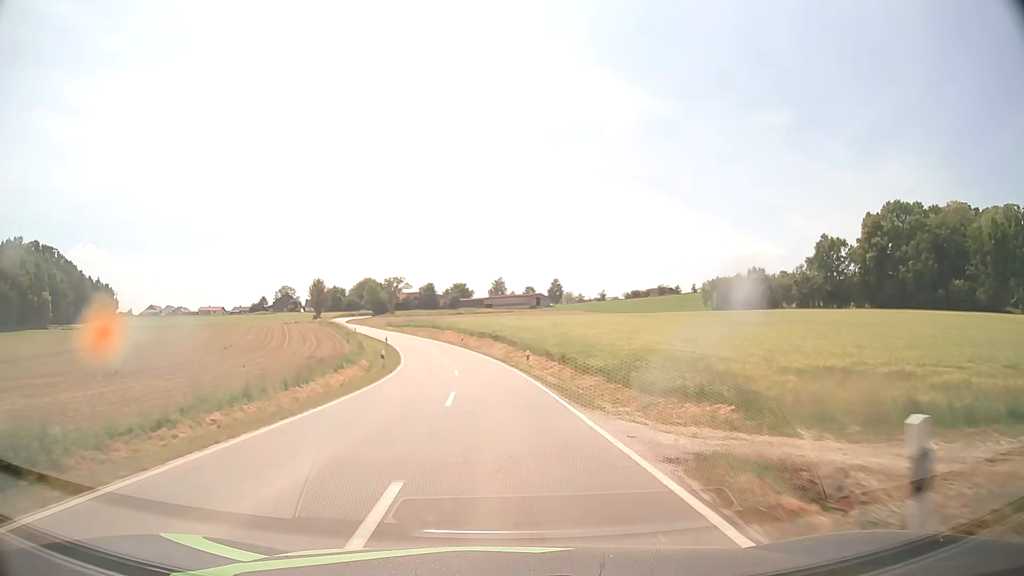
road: tertiary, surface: asphalt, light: Day
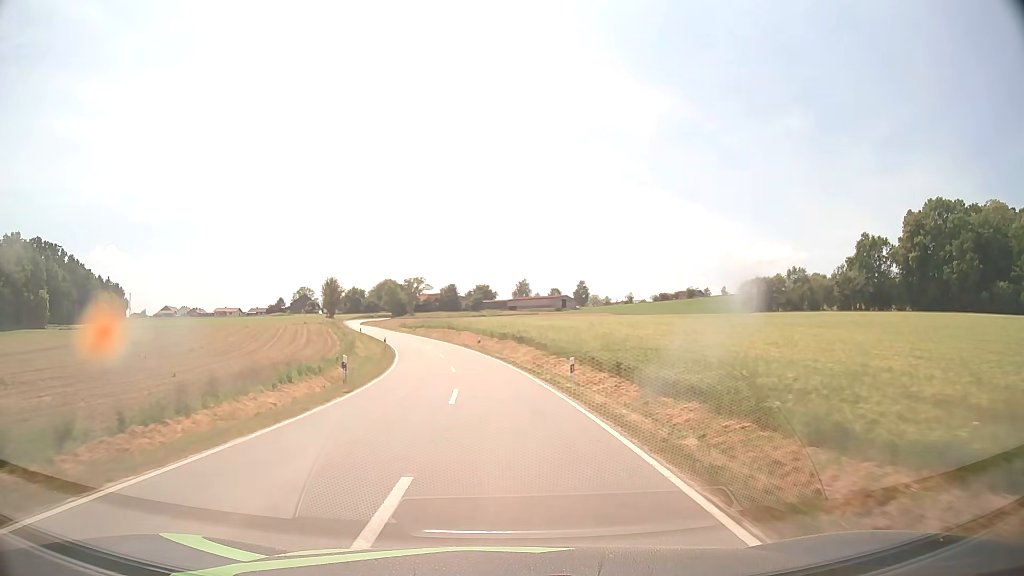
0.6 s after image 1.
(-0.2, +12.3) m; -2°
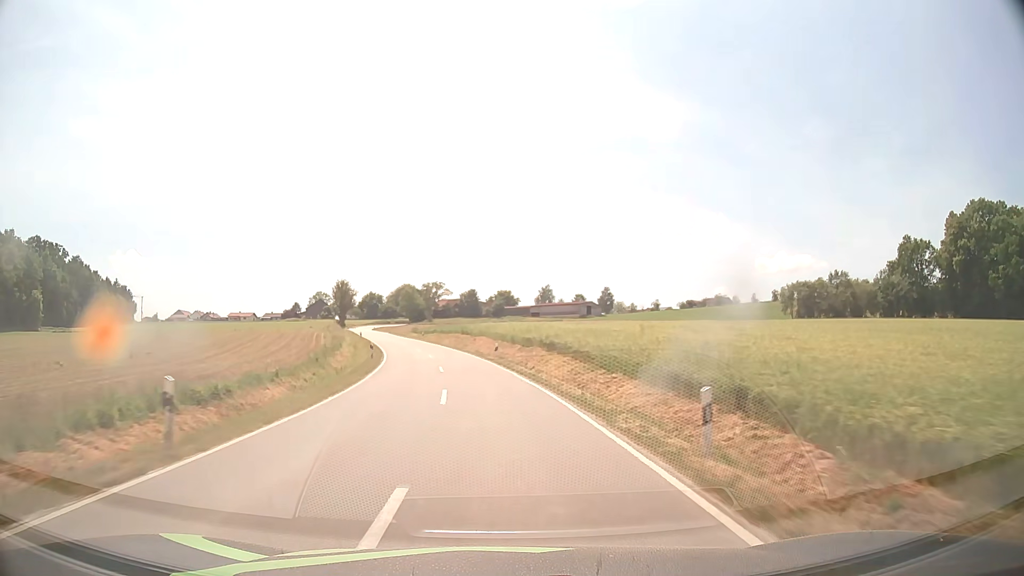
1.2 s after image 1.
(-0.3, +12.7) m; -2°
(0, +10) (-1, +20) (-2, +30) (-3, +40) (-5, +50) (-7, +59) (-10, +69) (-12, +79) (-15, +88) (-18, +98) m
